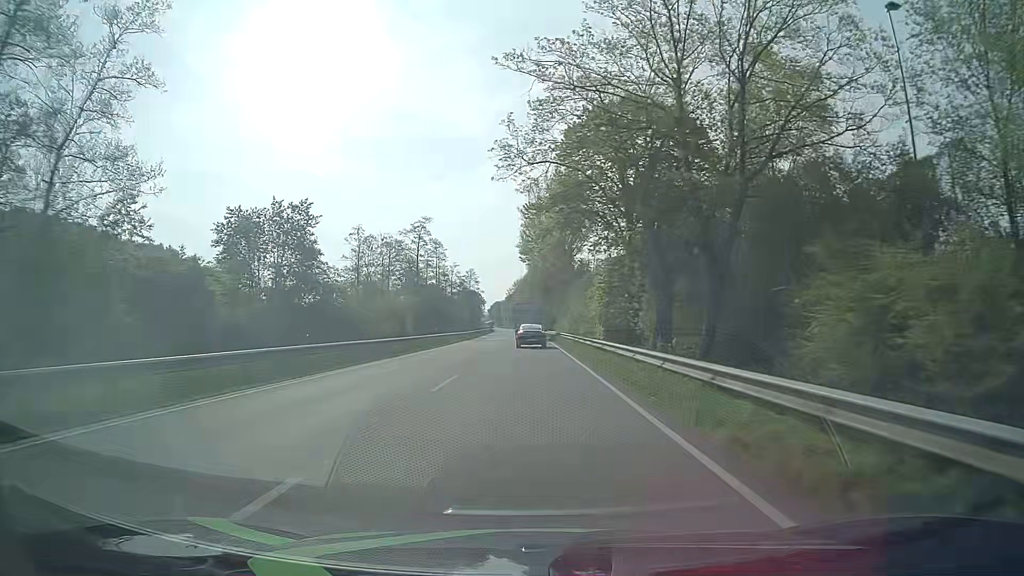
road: primary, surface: asphalt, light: Day
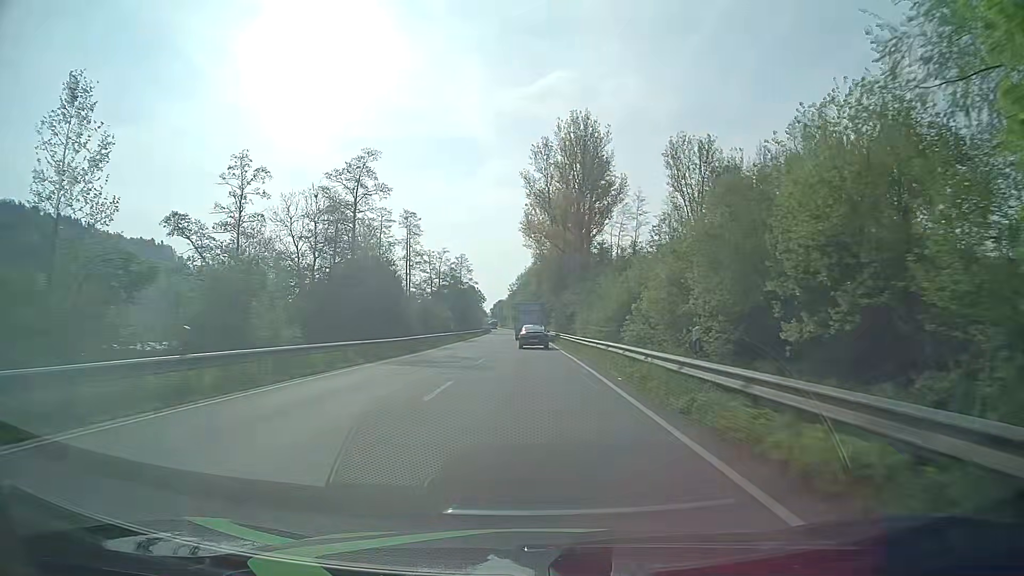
(-0.2, +37.6) m; -1°
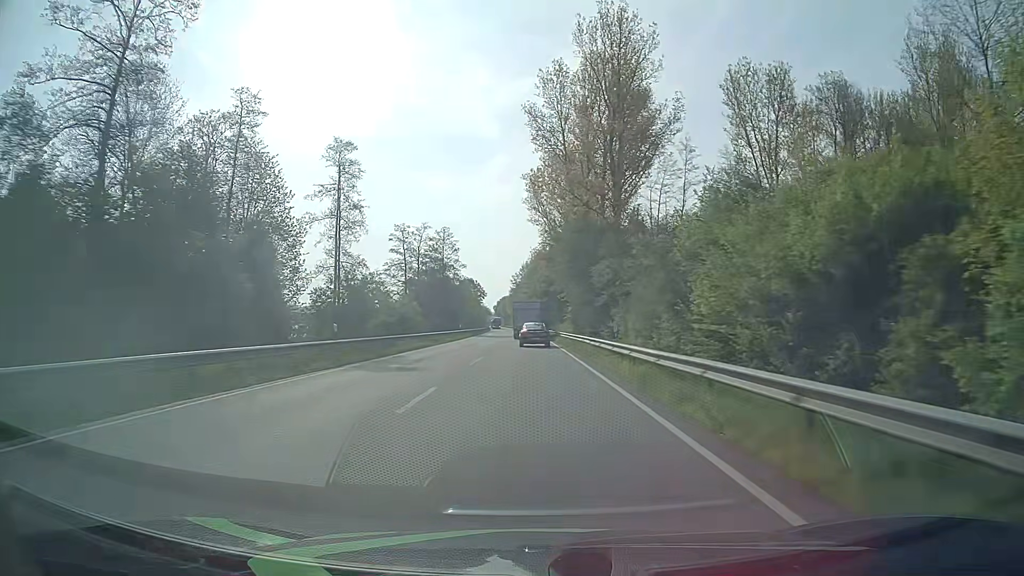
(+0.1, +38.0) m; 0°
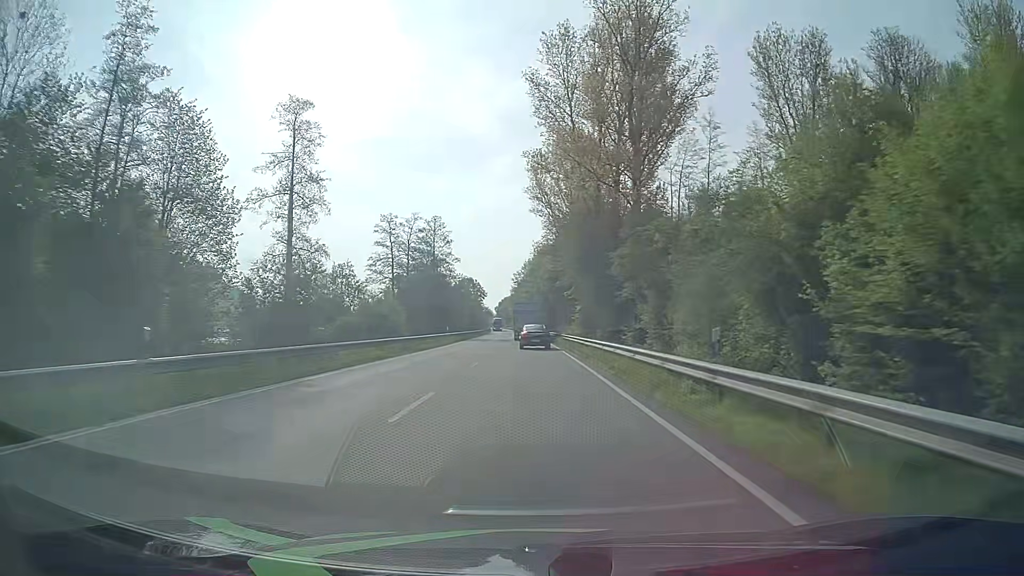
(0.0, +12.6) m; 0°
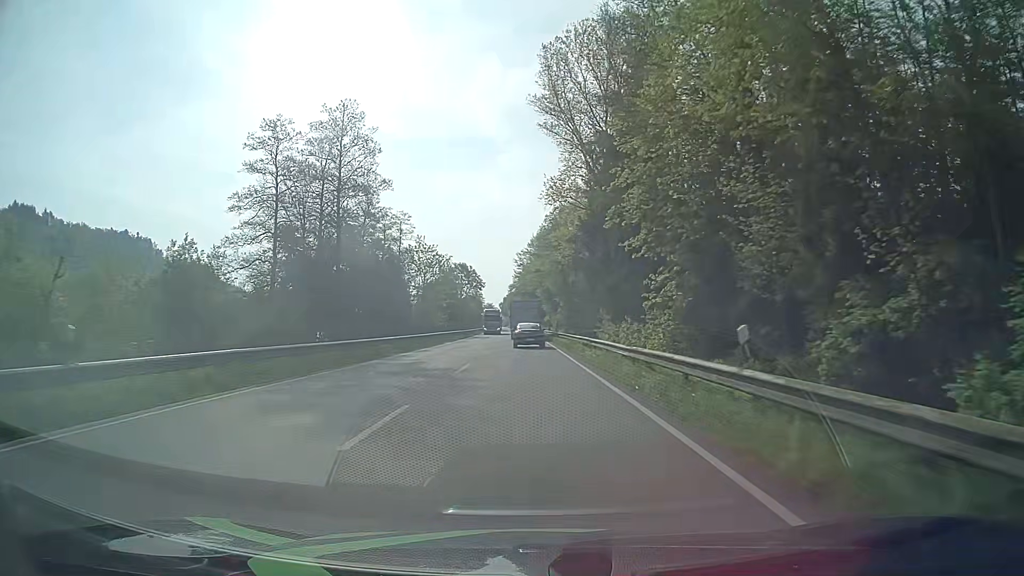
(-0.3, +50.1) m; -1°
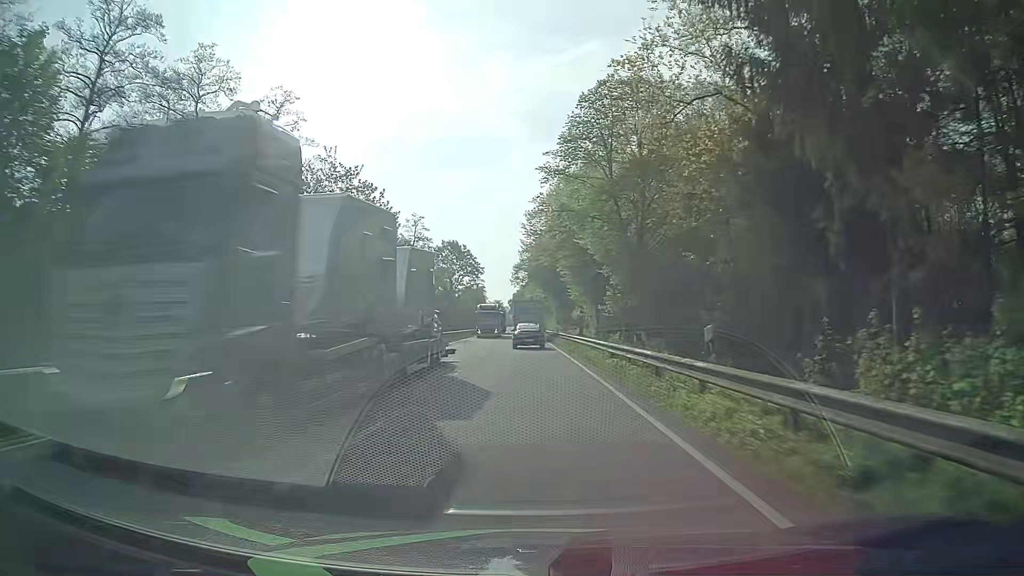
(-0.5, +49.6) m; -1°
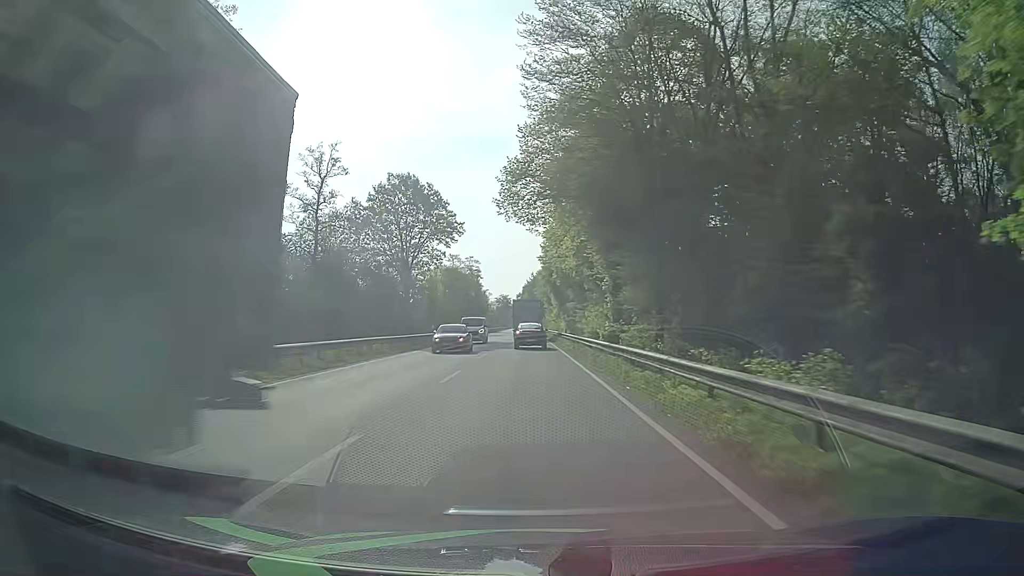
(-0.6, +61.2) m; -1°
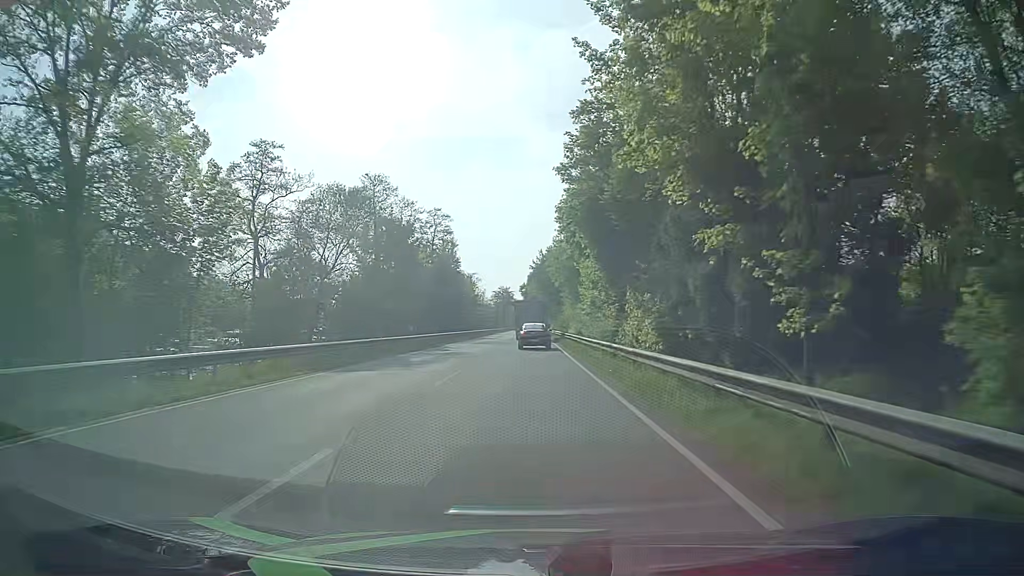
(-0.8, +60.7) m; -1°
(0, +10) (0, +20) (0, +30) (0, +40) (0, +50) (0, +60) (0, +70) (-1, +80) (-1, +90) (-1, +100) m
